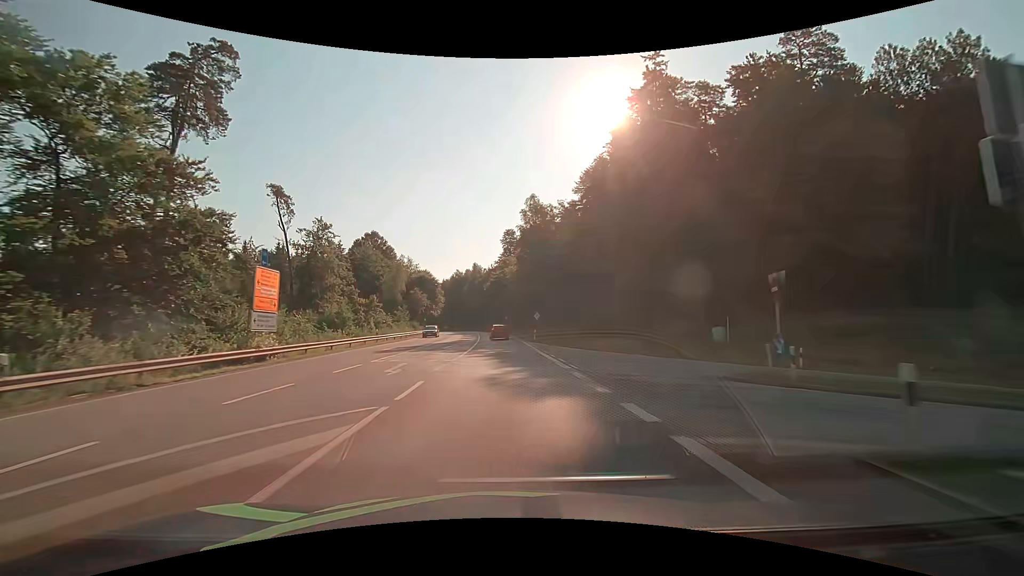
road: secondary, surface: asphalt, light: Day
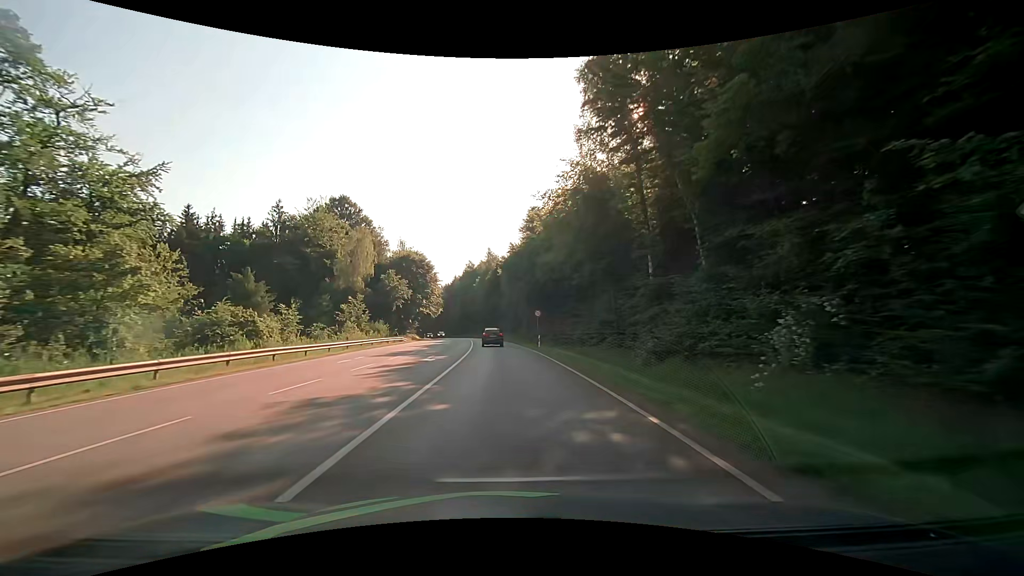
(-1.0, +48.1) m; -3°
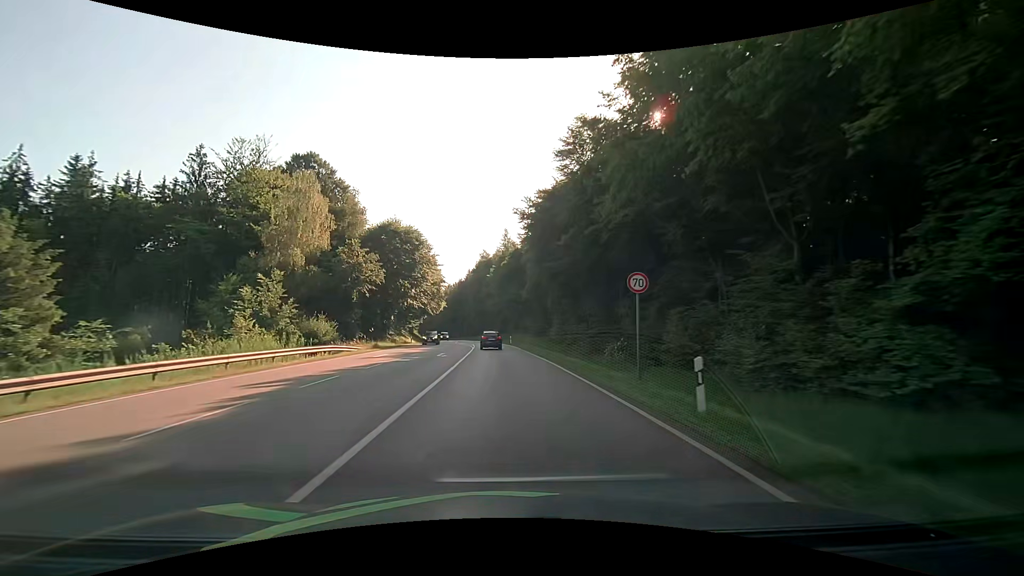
(-0.4, +28.8) m; -1°
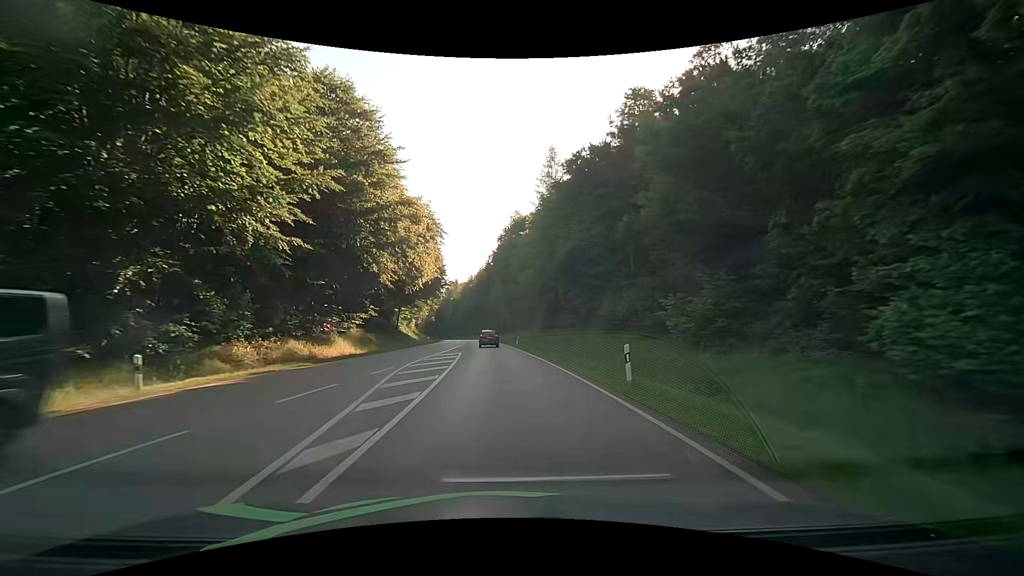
(-2.1, +50.9) m; -4°
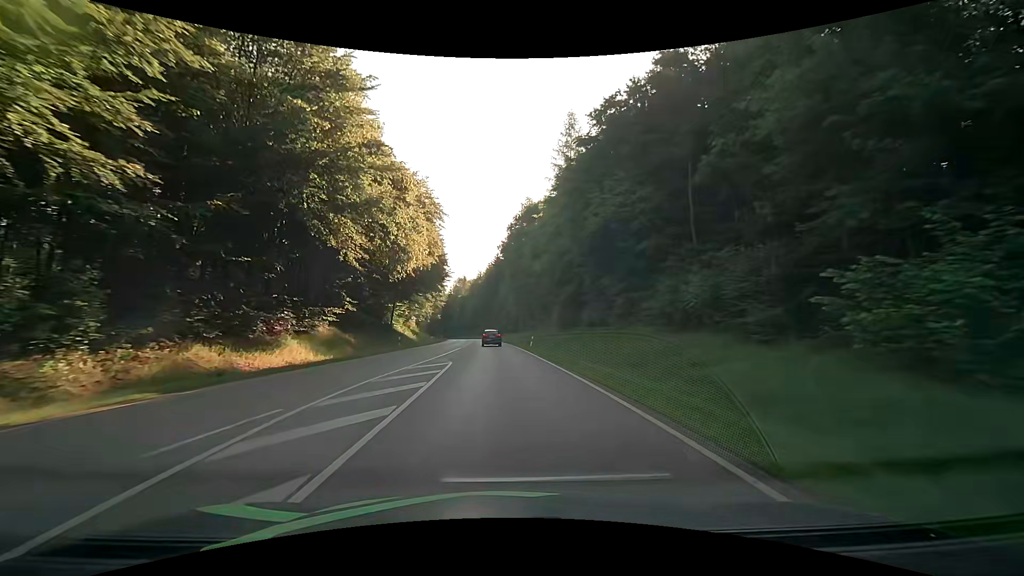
(-0.1, +10.4) m; -1°
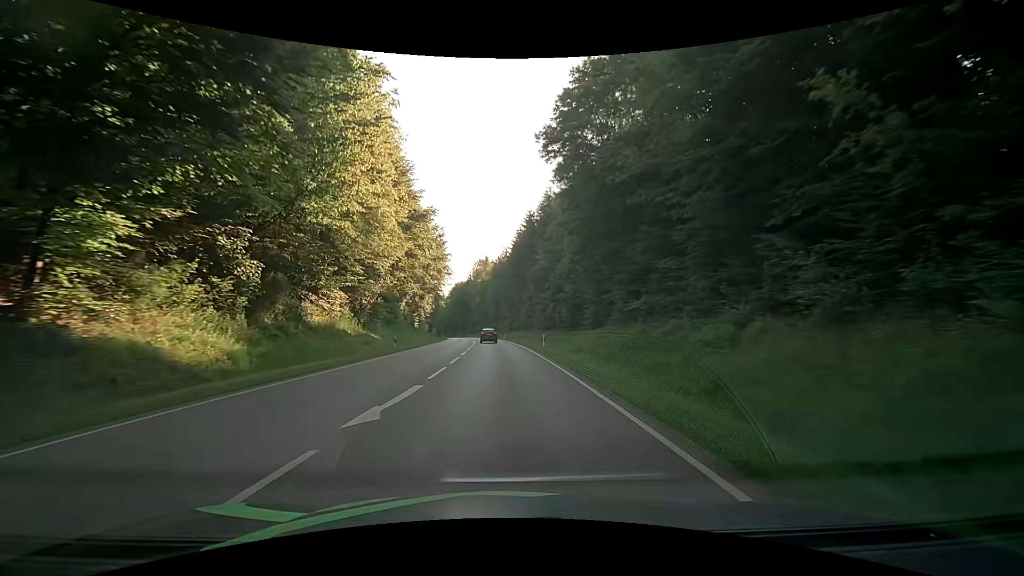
(-1.8, +52.9) m; -2°
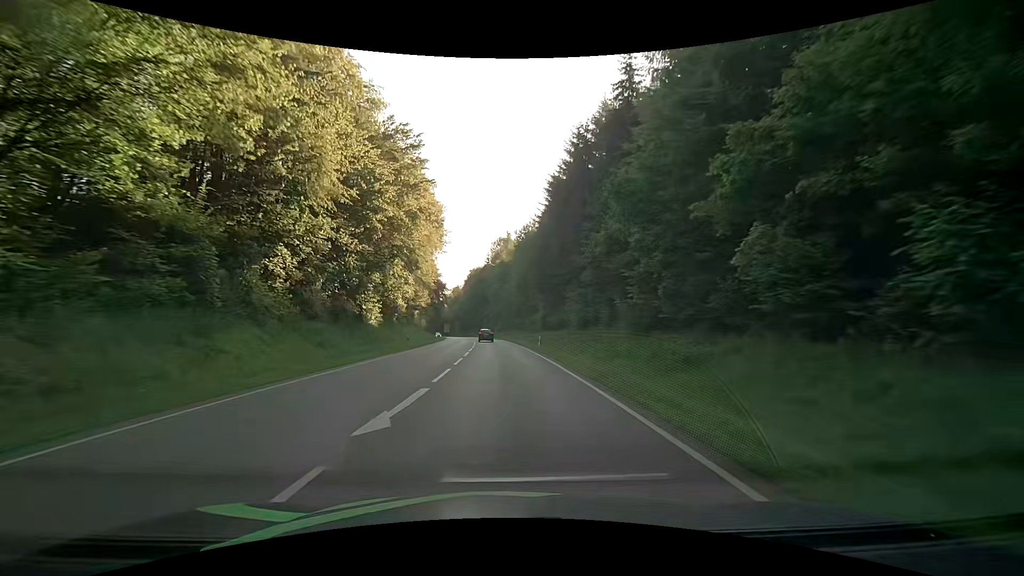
(-1.6, +42.9) m; -3°
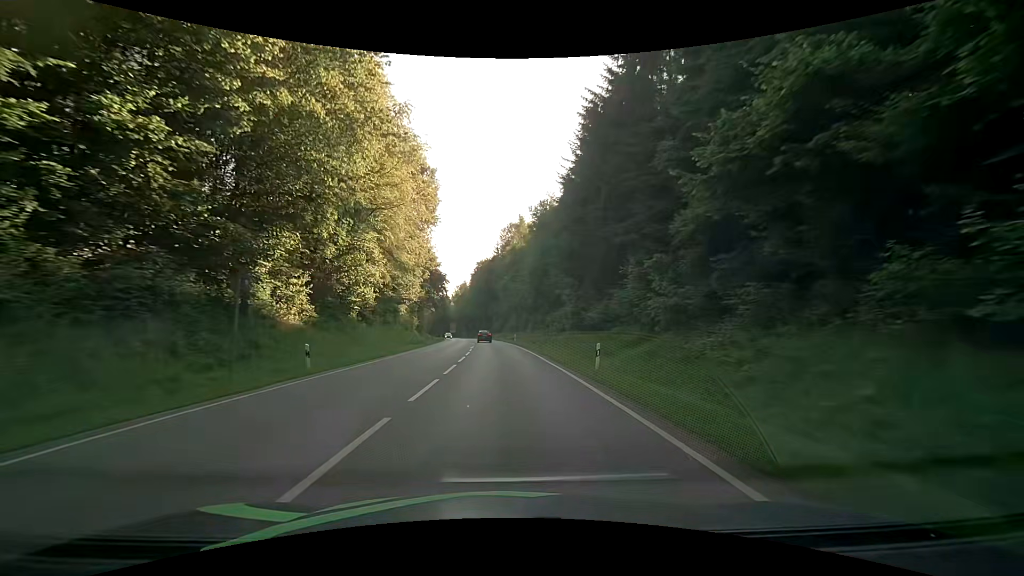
(-0.3, +21.6) m; -2°
(0, +10) (0, +20) (0, +30) (-1, +40) (-1, +50) (-2, +60) (-3, +70) (-4, +80) (-5, +90) (-6, +100) m
